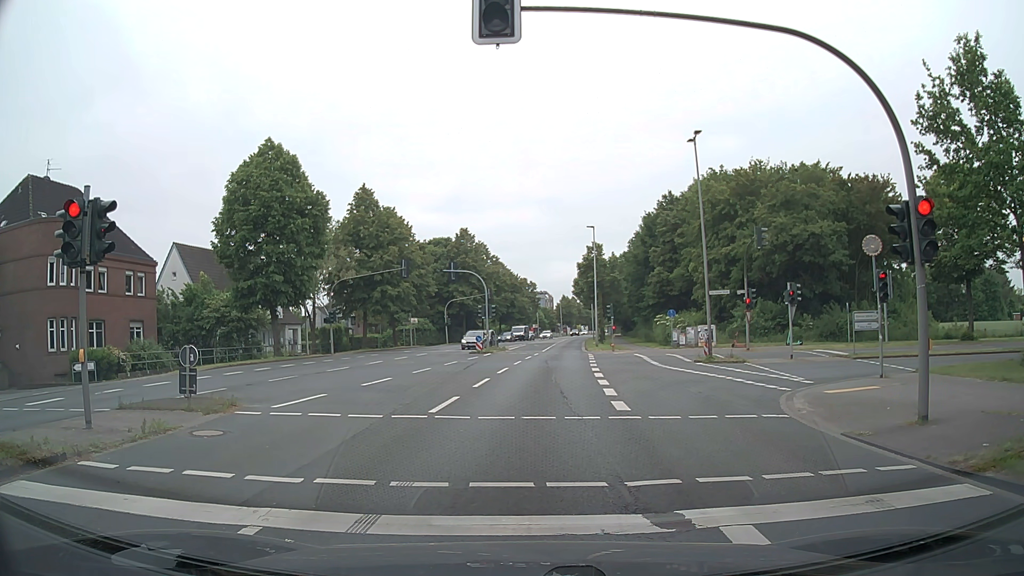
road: secondary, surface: asphalt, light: Day
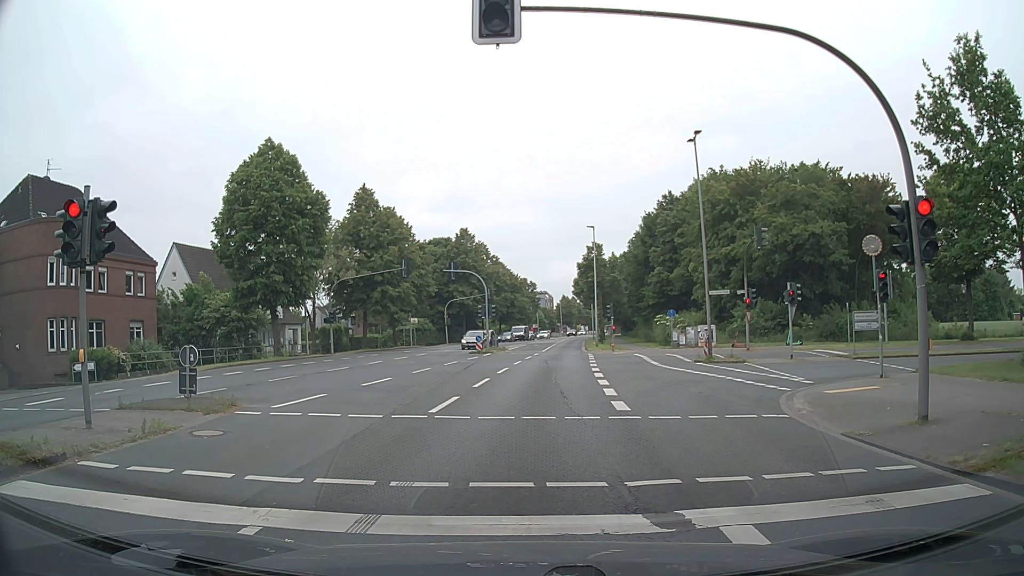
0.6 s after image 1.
(0.0, 0.0) m; 0°
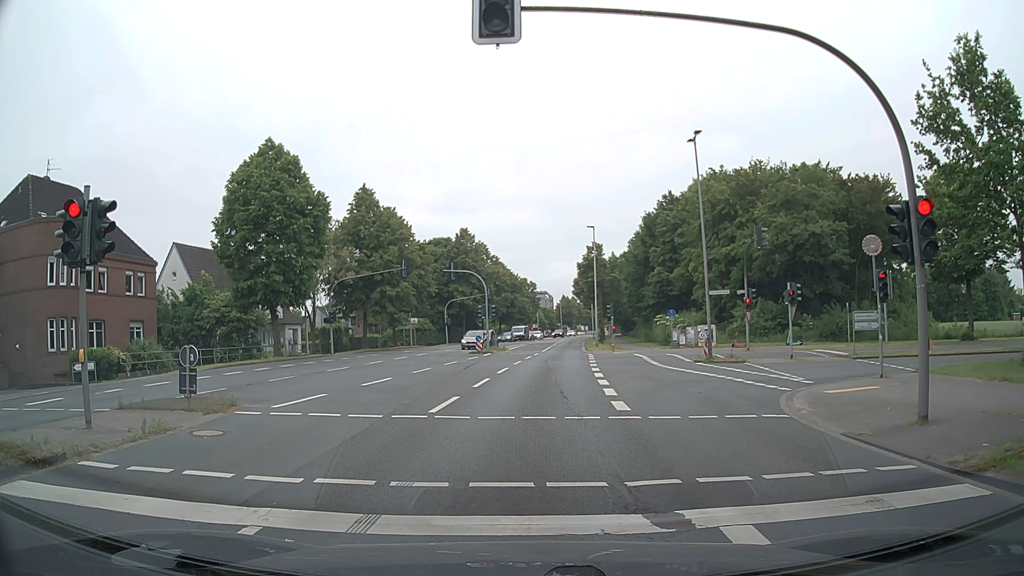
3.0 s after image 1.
(0.0, 0.0) m; 0°
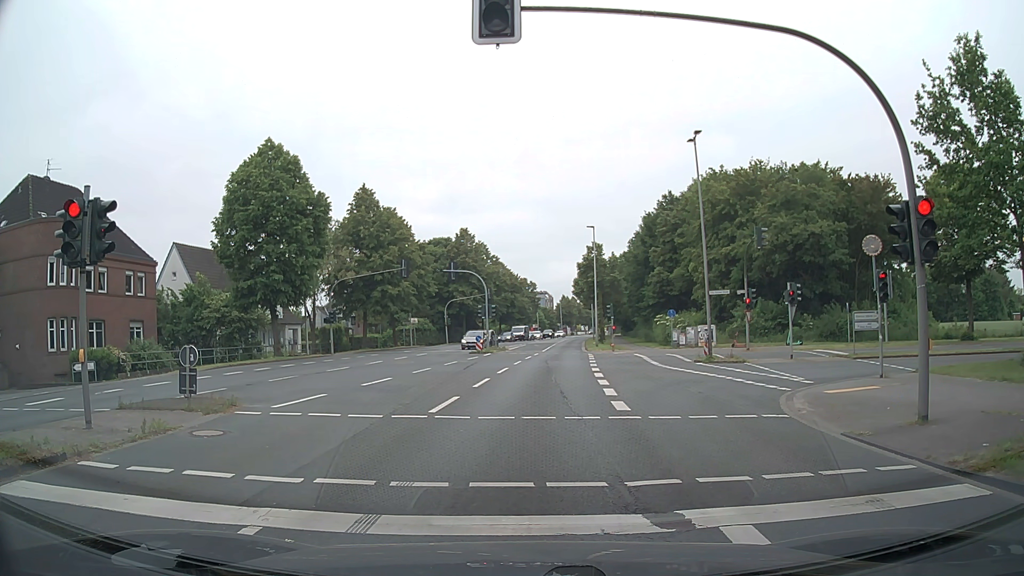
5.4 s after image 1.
(0.0, 0.0) m; 0°
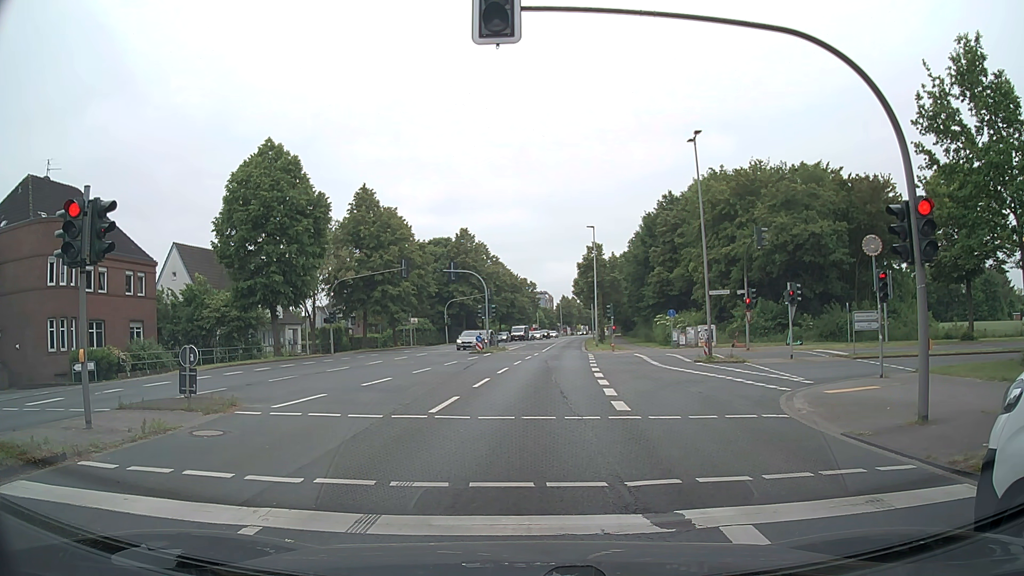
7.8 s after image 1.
(0.0, 0.0) m; 0°
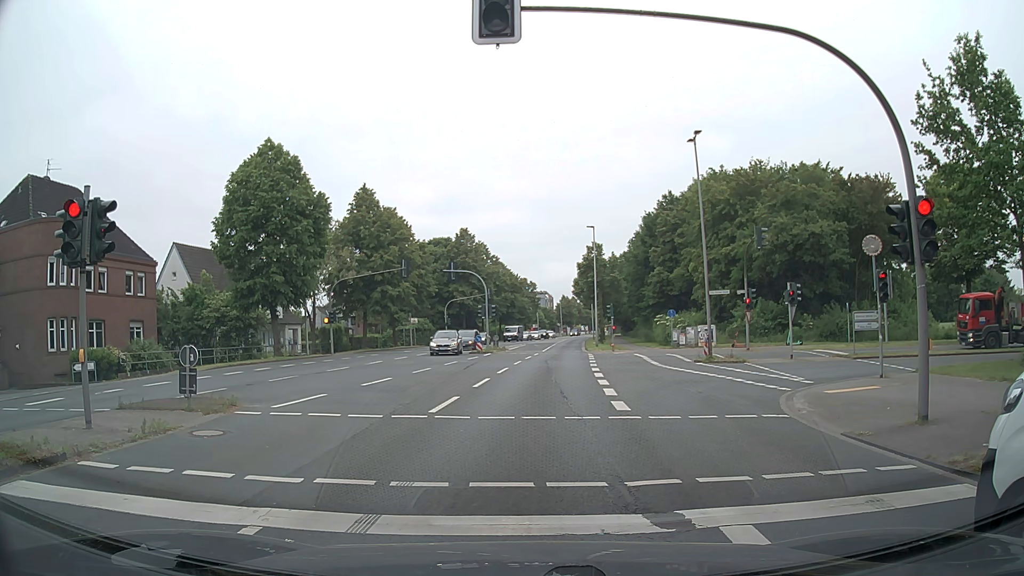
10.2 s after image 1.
(0.0, 0.0) m; 0°
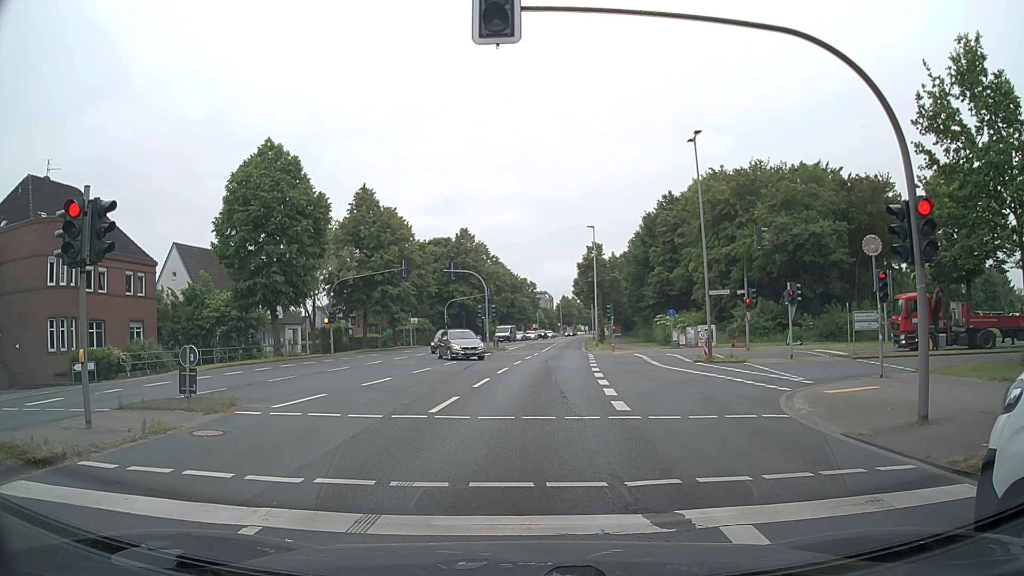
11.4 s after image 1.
(0.0, 0.0) m; 0°
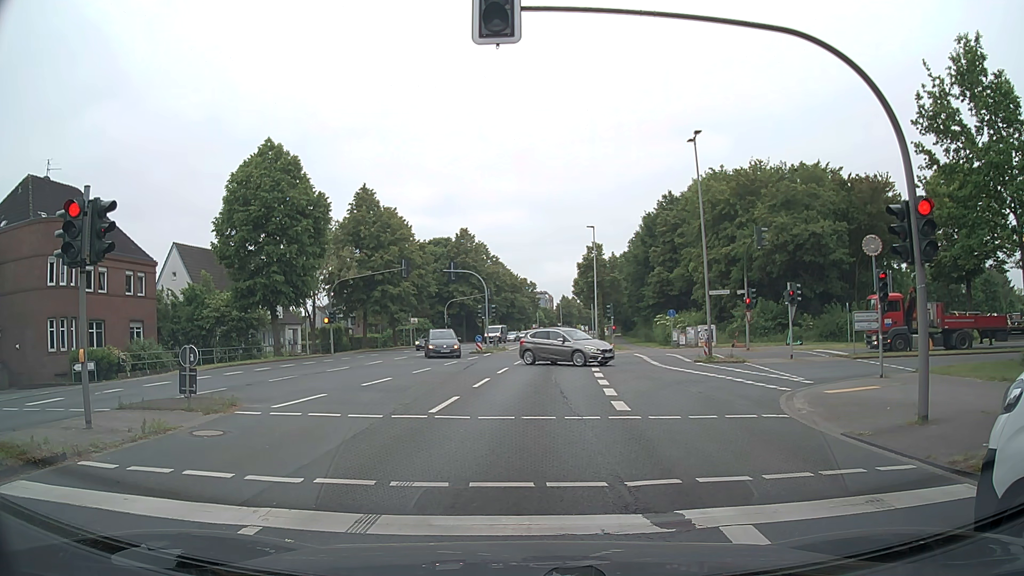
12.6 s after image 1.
(0.0, 0.0) m; 0°
(0, +10) (+1, +20) (+2, +30) (+3, +40) (+4, +50) (+5, +60) (+6, +70) (+7, +80) (+9, +90) (+10, +99) m
